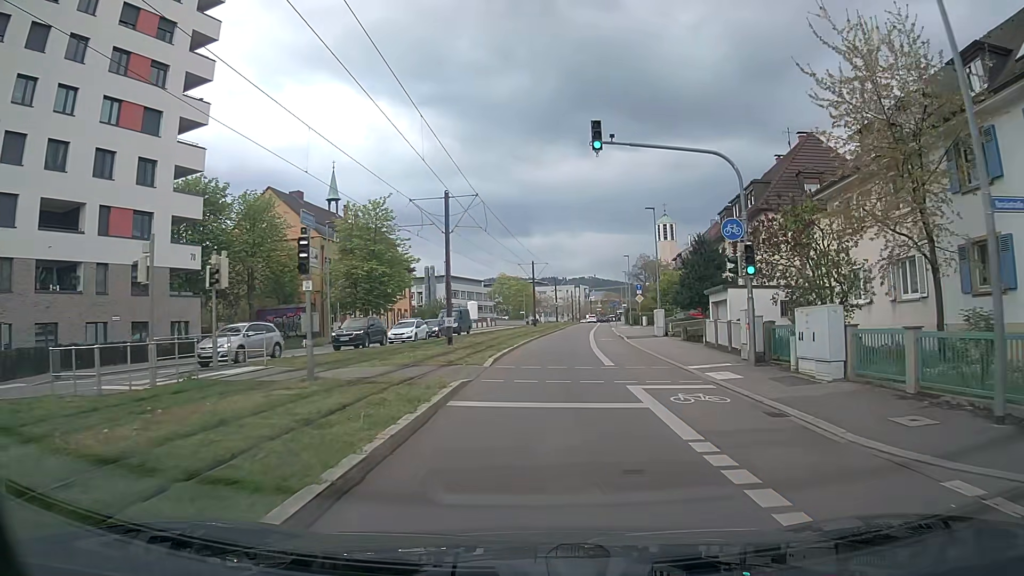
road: secondary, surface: asphalt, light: Day
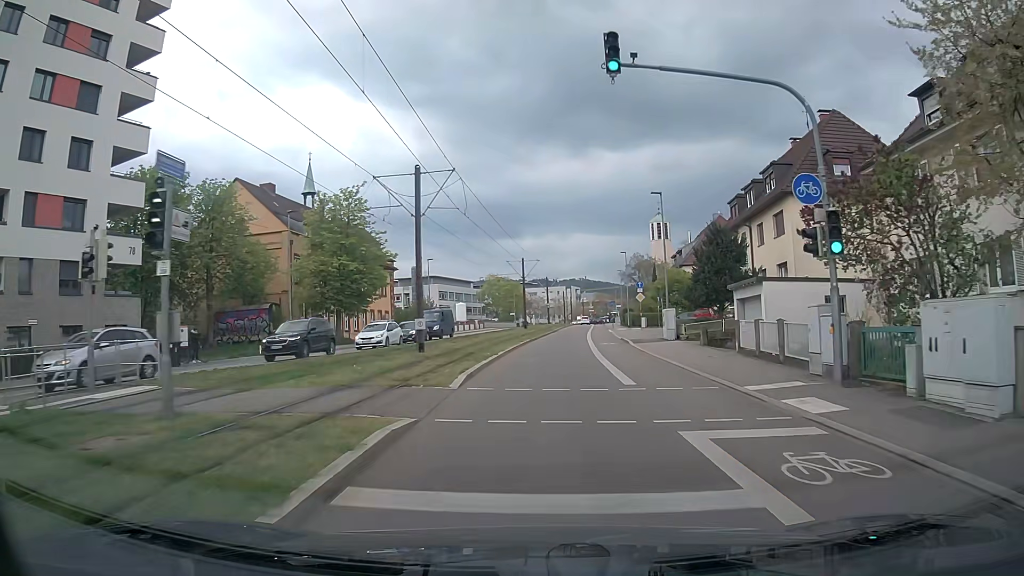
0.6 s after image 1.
(0.0, +5.8) m; +1°
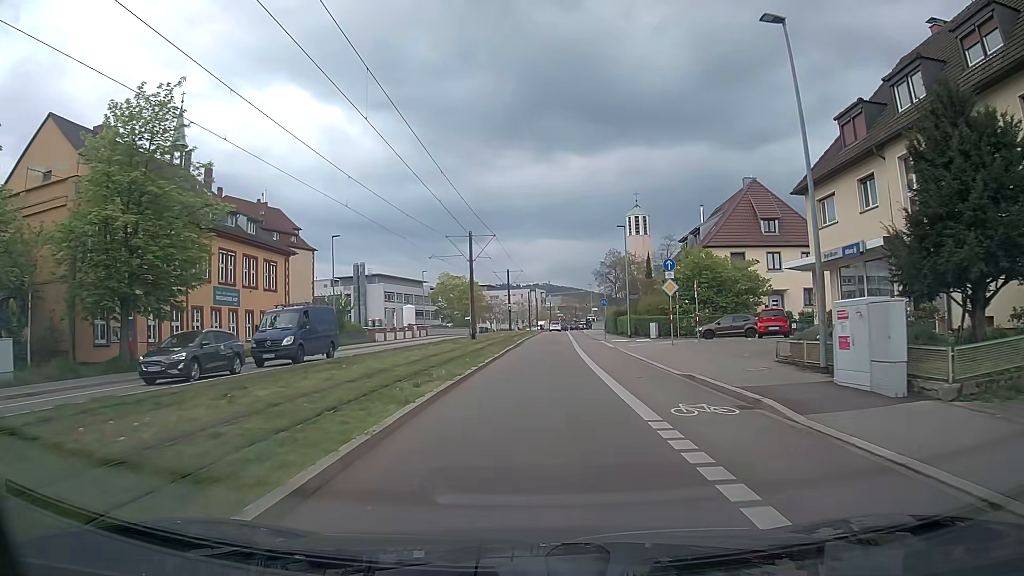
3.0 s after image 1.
(+0.7, +24.5) m; +3°
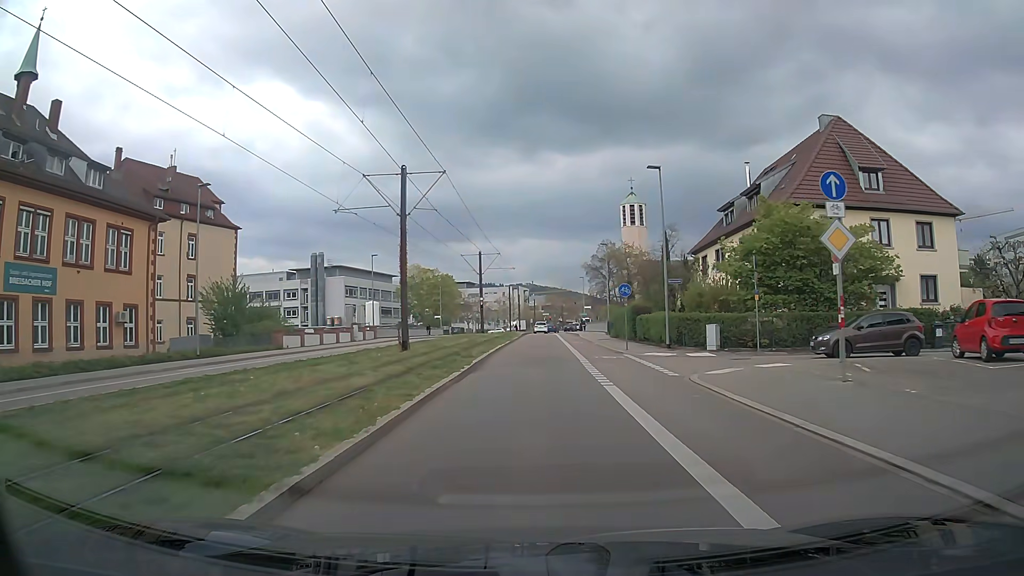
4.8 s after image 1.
(+0.2, +19.5) m; +1°
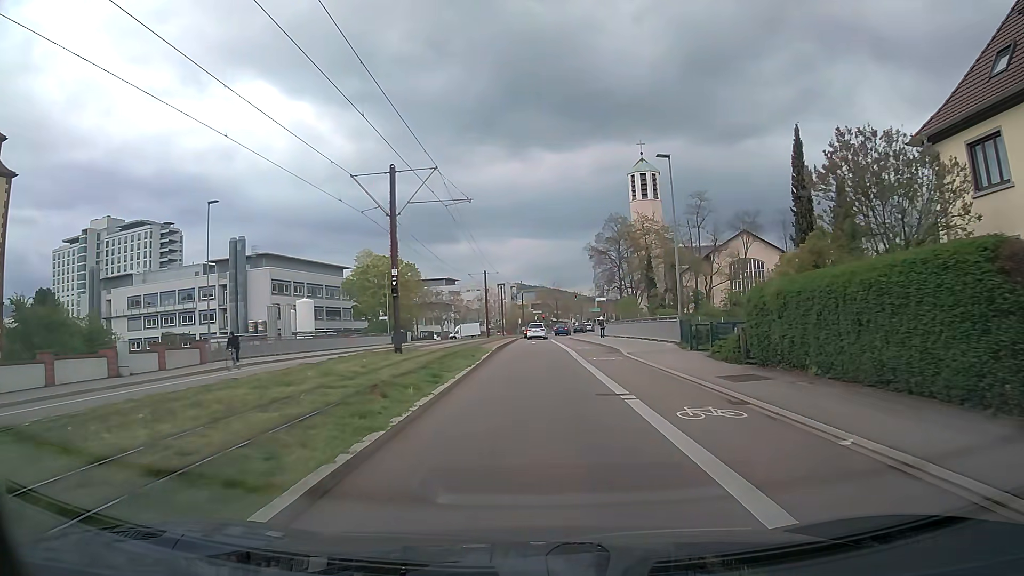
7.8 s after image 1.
(+0.2, +33.9) m; +1°
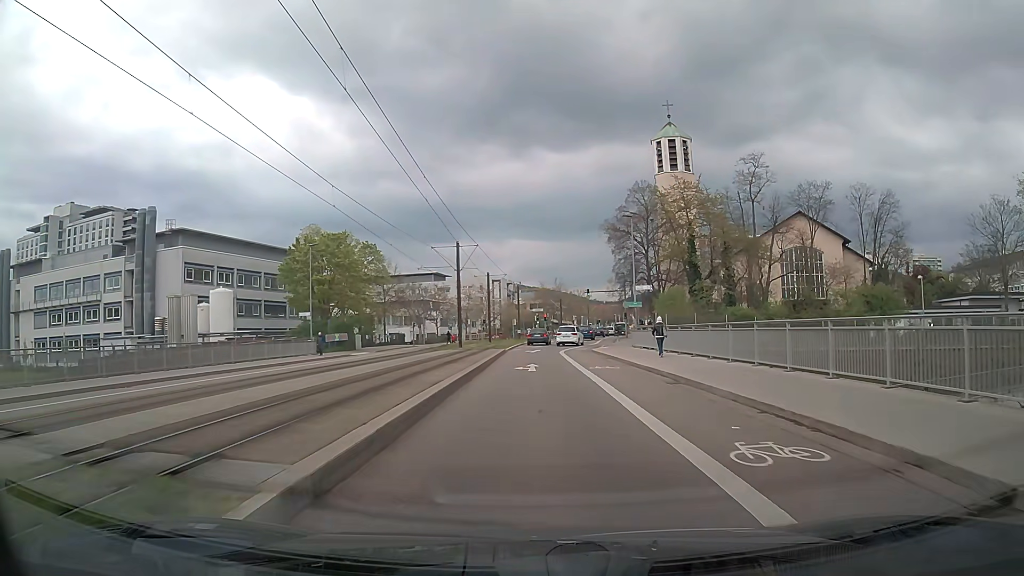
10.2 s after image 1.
(0.0, +27.1) m; 0°
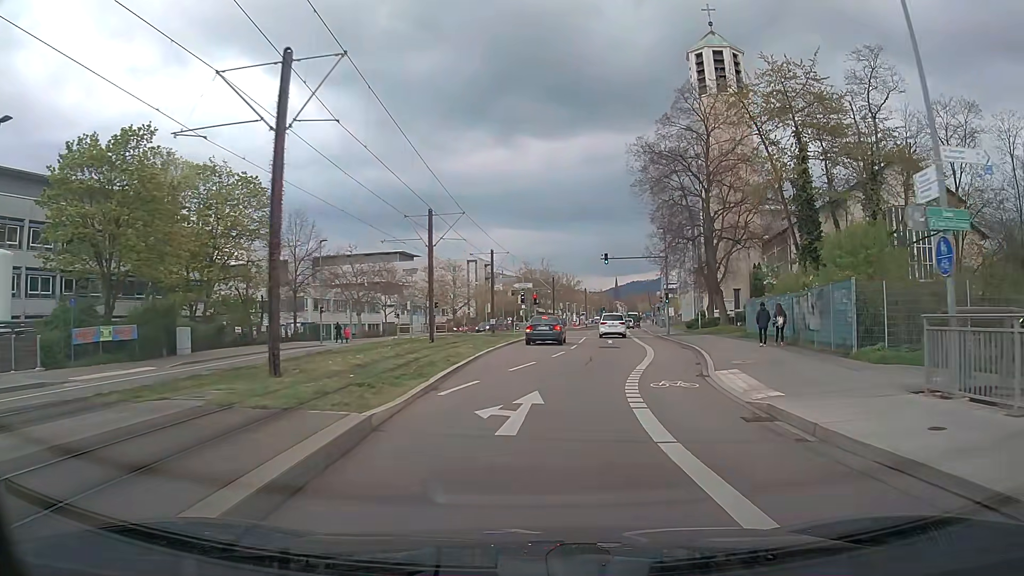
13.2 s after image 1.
(-0.1, +33.5) m; +1°
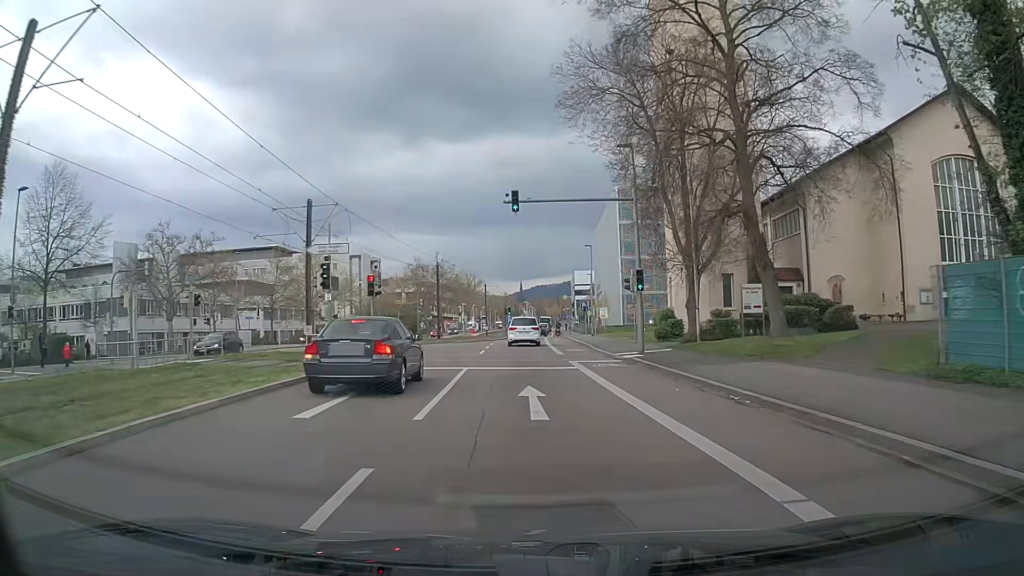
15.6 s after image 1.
(+2.5, +26.5) m; +8°
(0, +10) (0, +20) (-1, +30) (-1, +40) (-1, +50) (-1, +60) (-1, +70) (0, +80) (0, +90) (+1, +100) m
